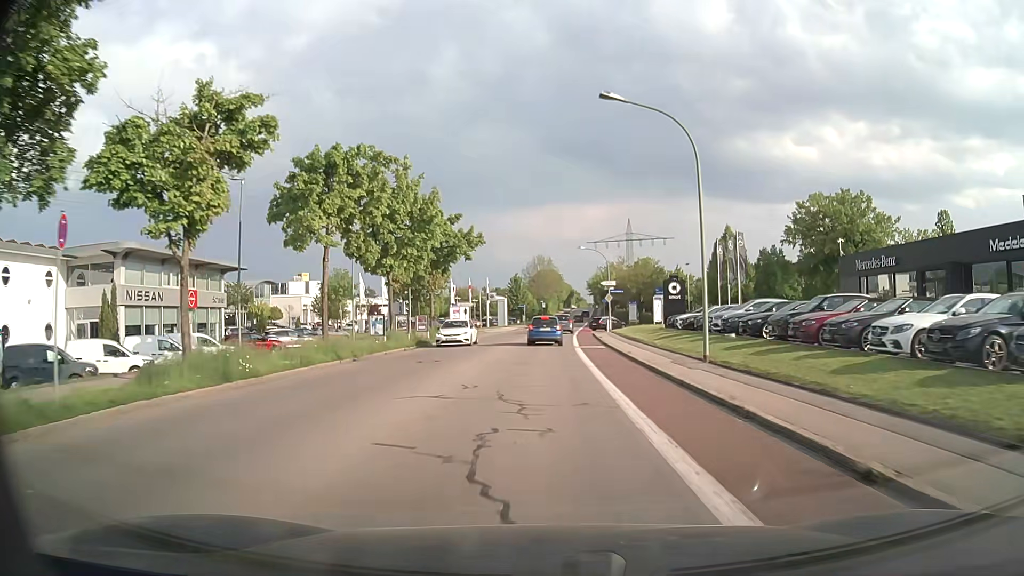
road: tertiary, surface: asphalt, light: Day
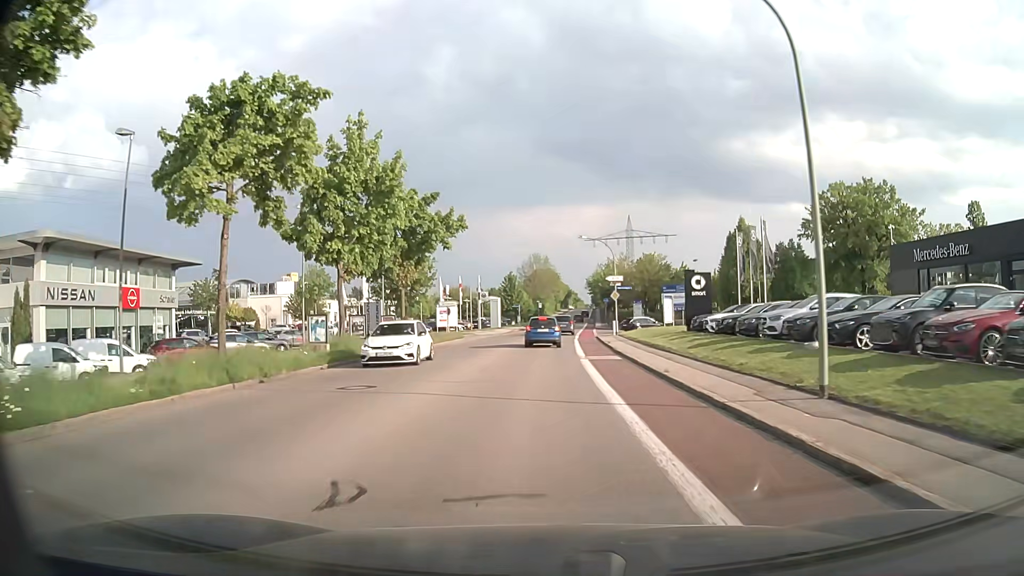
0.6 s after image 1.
(0.0, +8.0) m; +1°
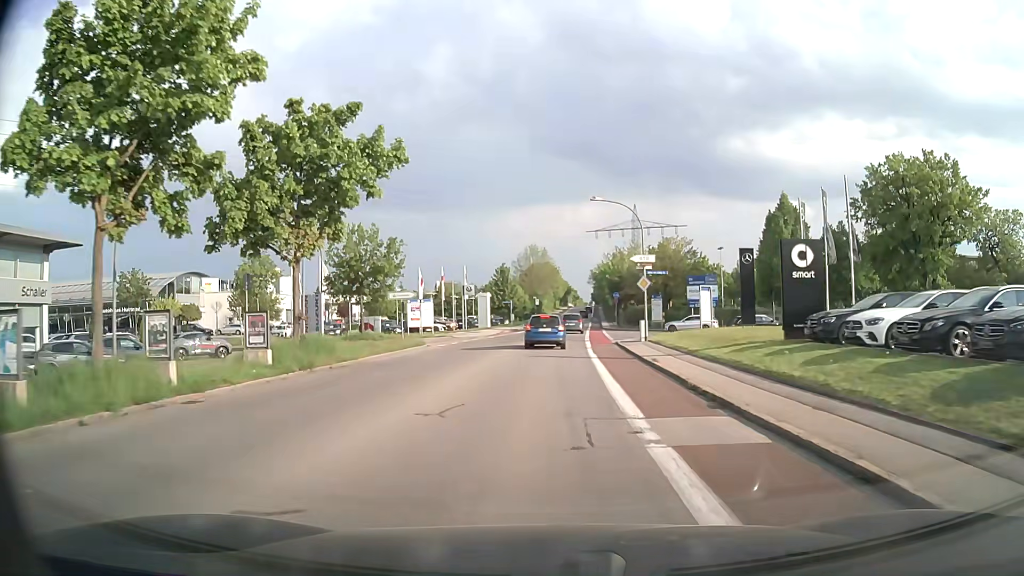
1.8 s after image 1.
(-0.1, +15.4) m; 0°
